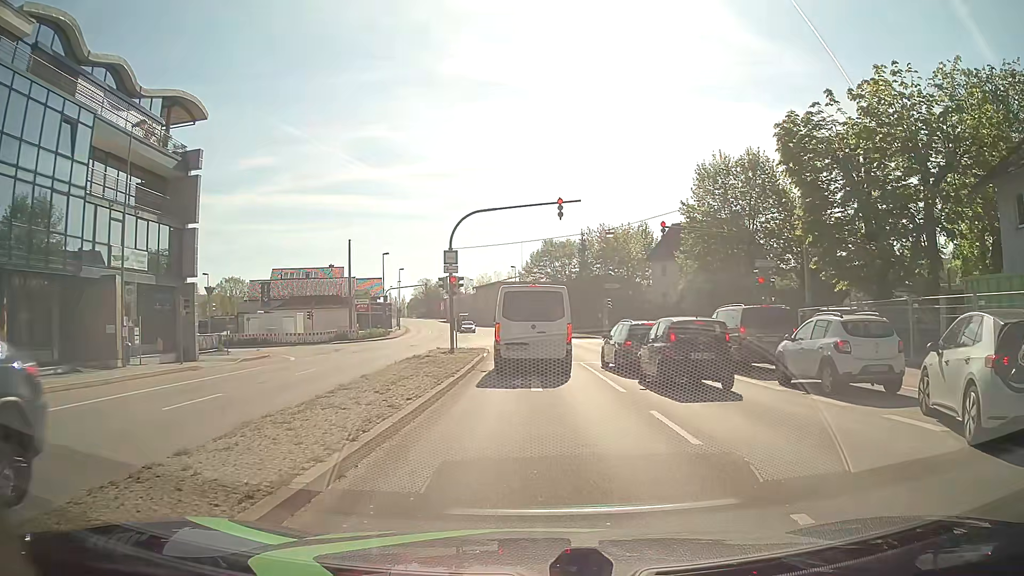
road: primary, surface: asphalt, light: Day
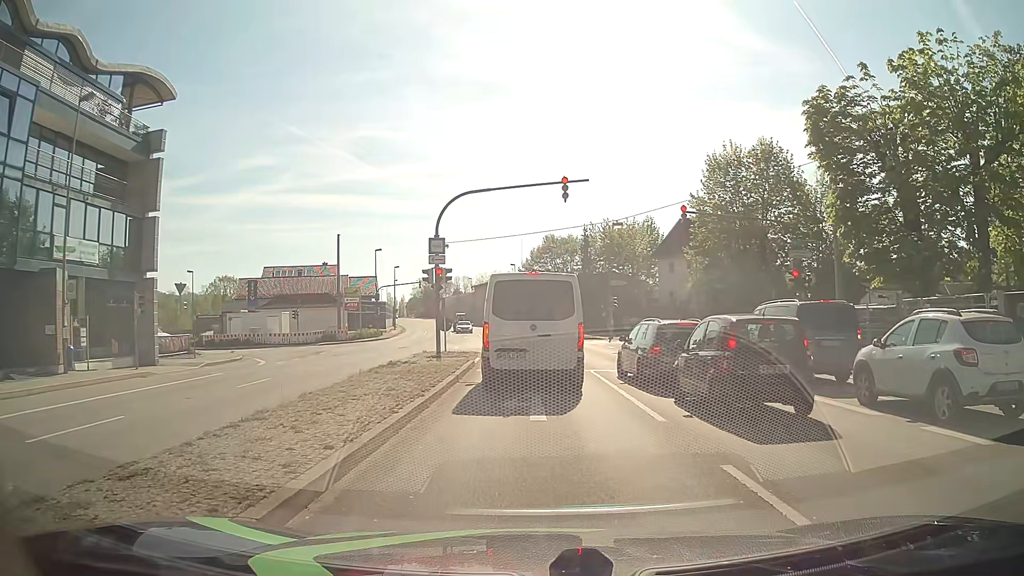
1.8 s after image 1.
(+0.1, +4.1) m; +1°
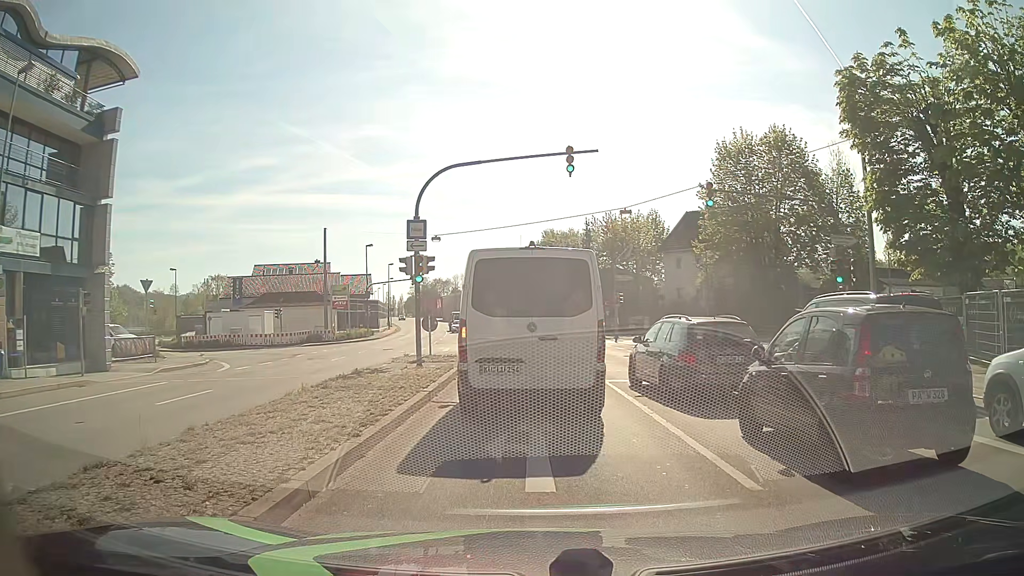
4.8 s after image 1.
(+0.1, +4.0) m; +2°
